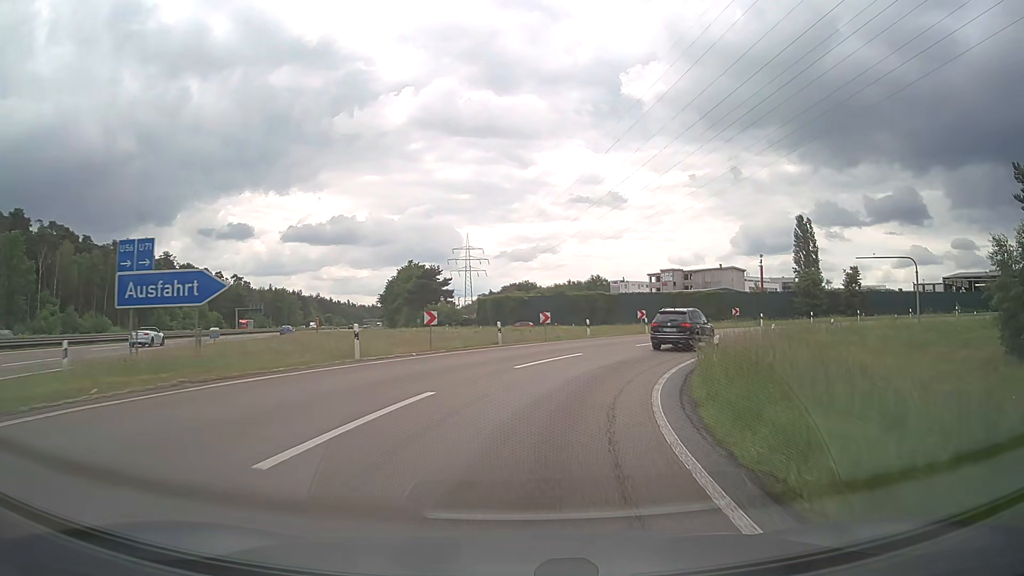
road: motorway_link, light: Day
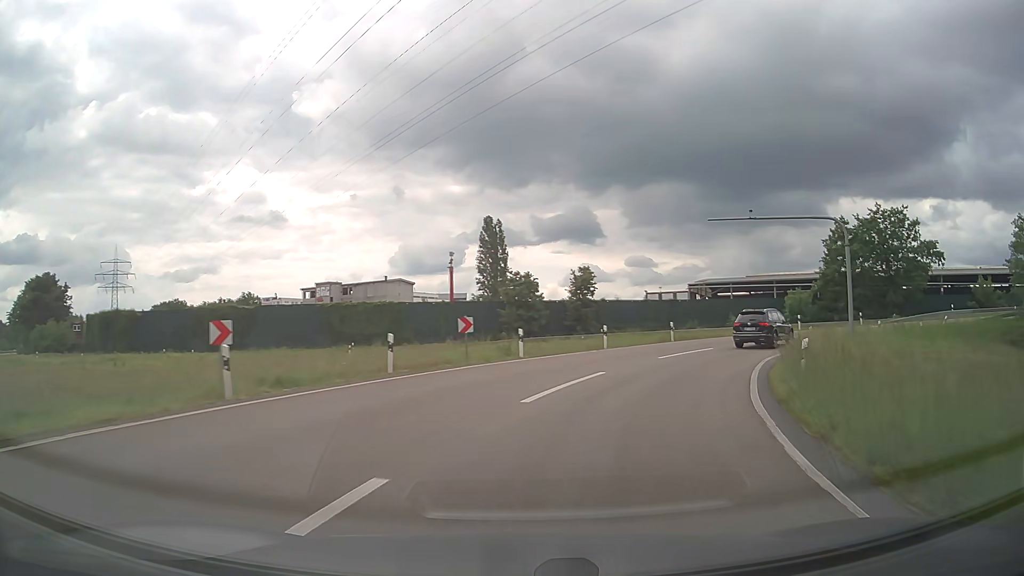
(+6.2, +28.9) m; +28°
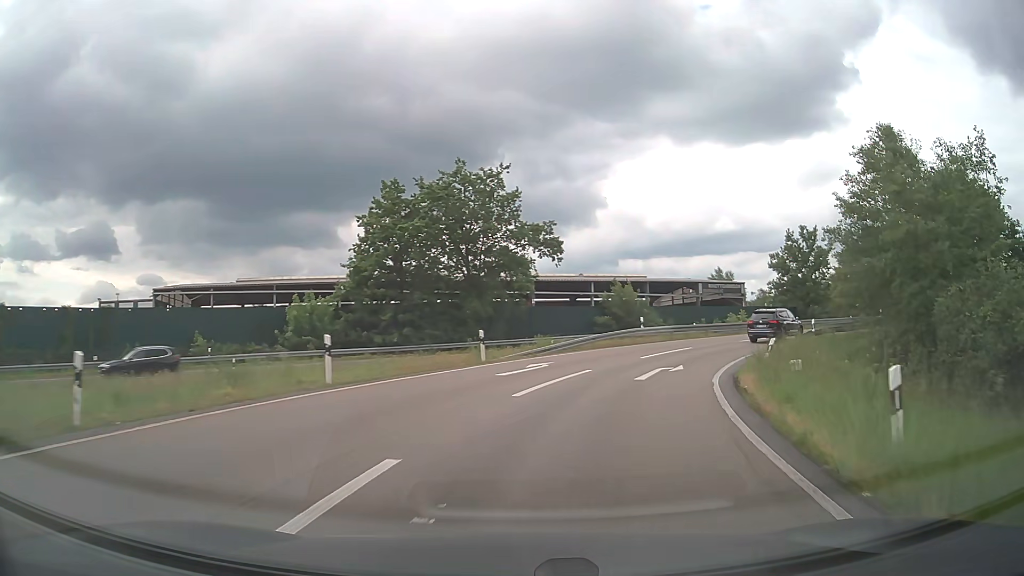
(+12.5, +31.6) m; +42°
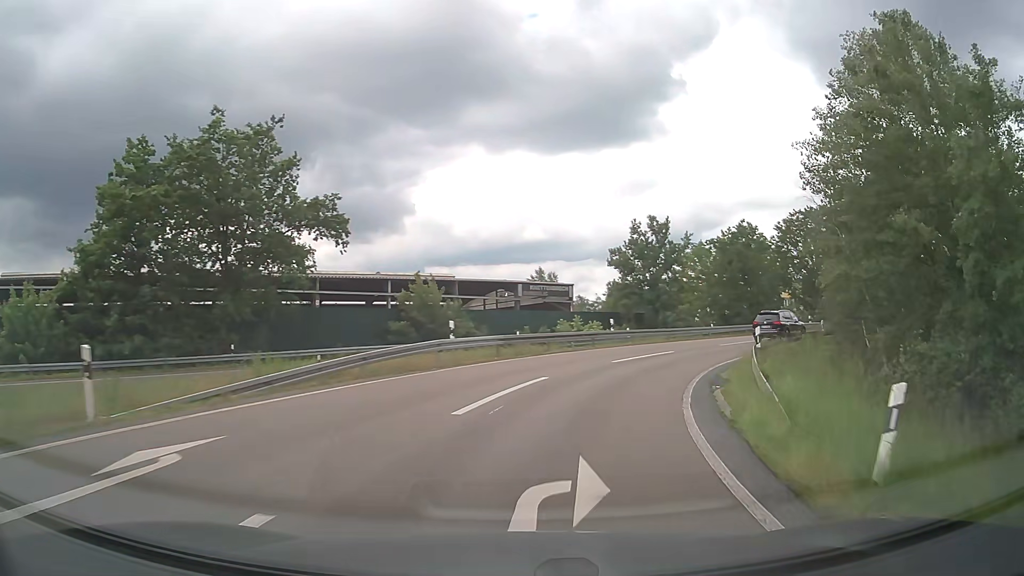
(+1.9, +13.7) m; +16°
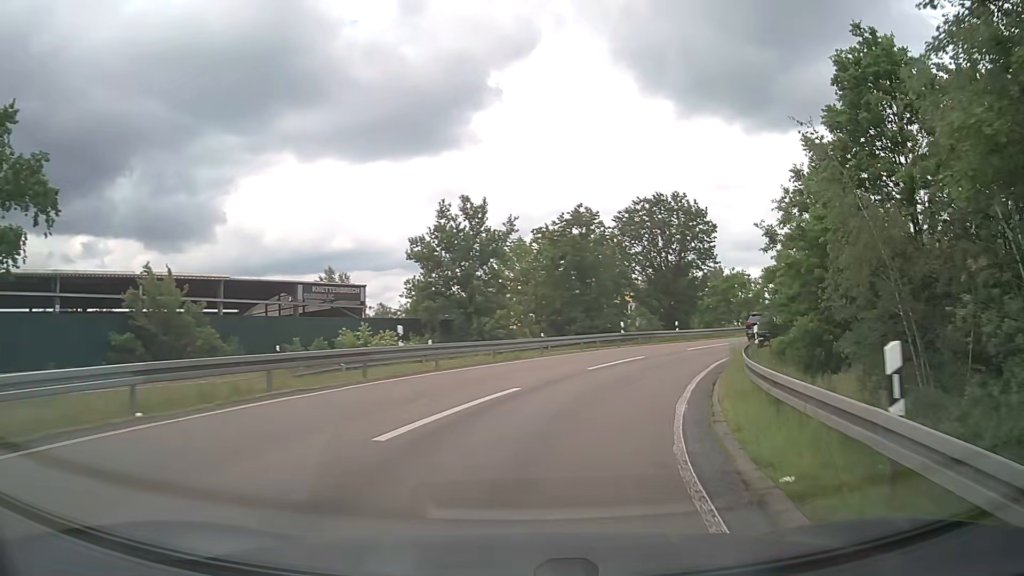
(+2.1, +13.7) m; +17°
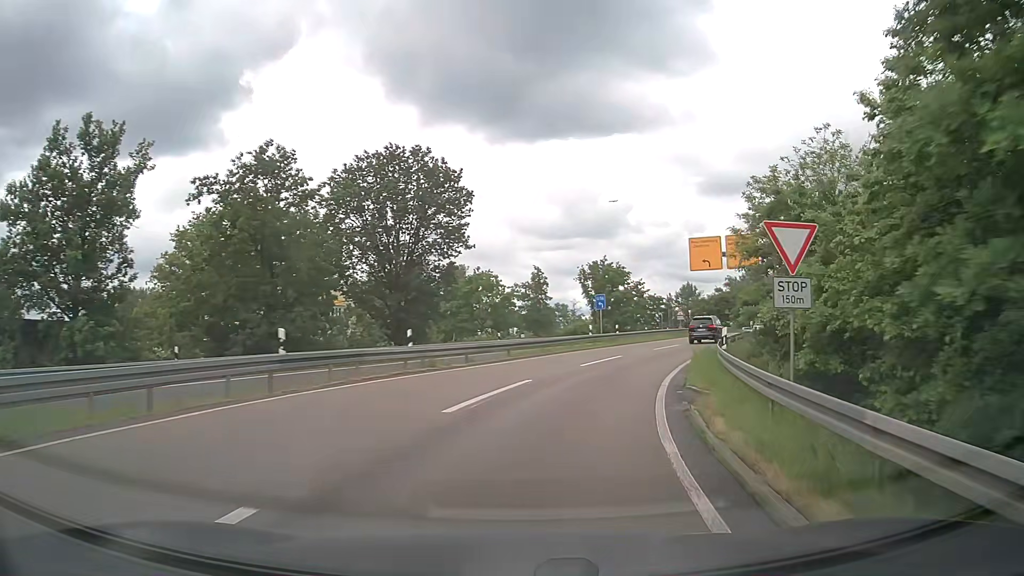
(+4.1, +20.3) m; +22°
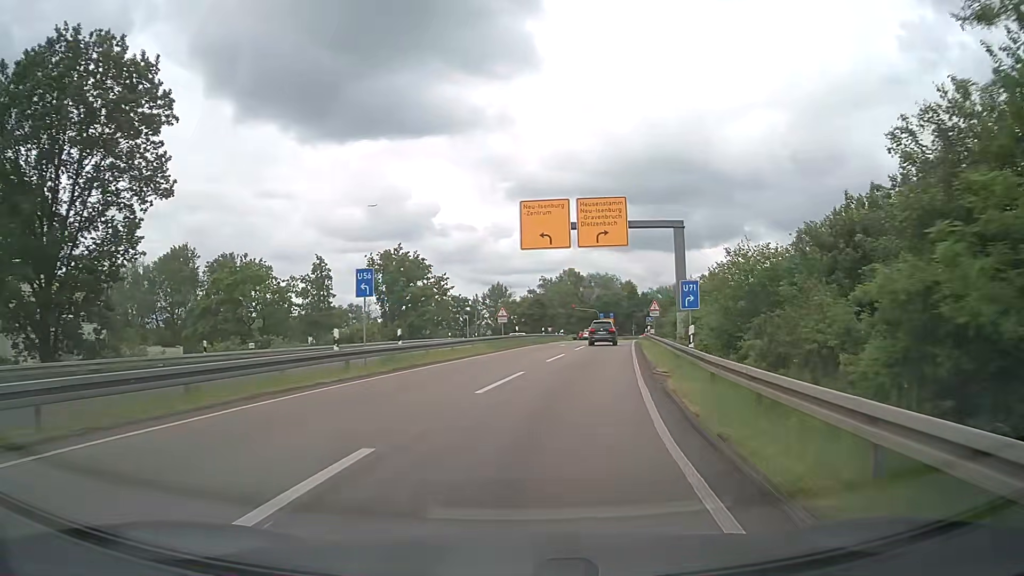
(+3.5, +20.5) m; +17°
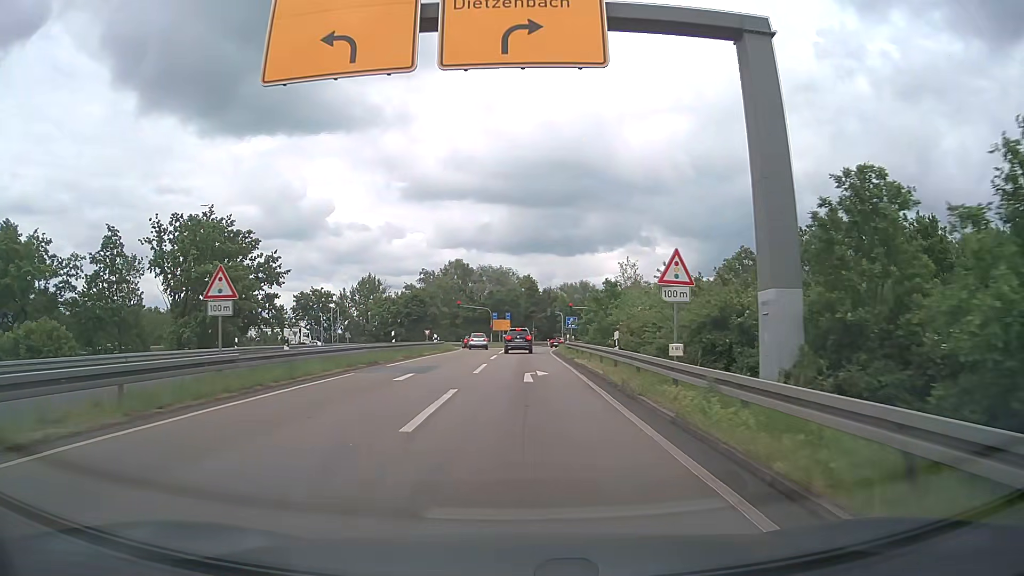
(+3.2, +28.6) m; +10°
